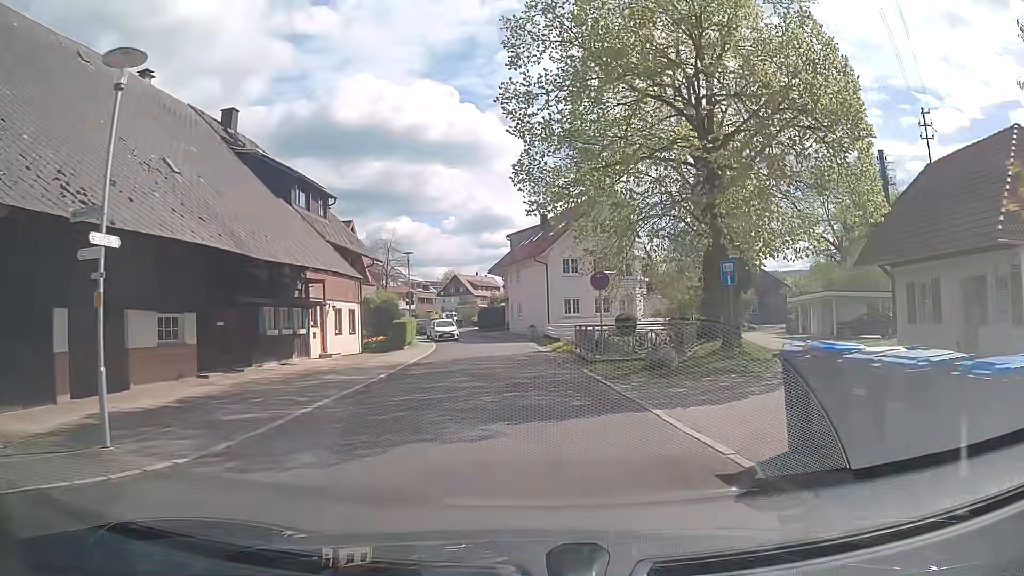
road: tertiary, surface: asphalt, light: Day
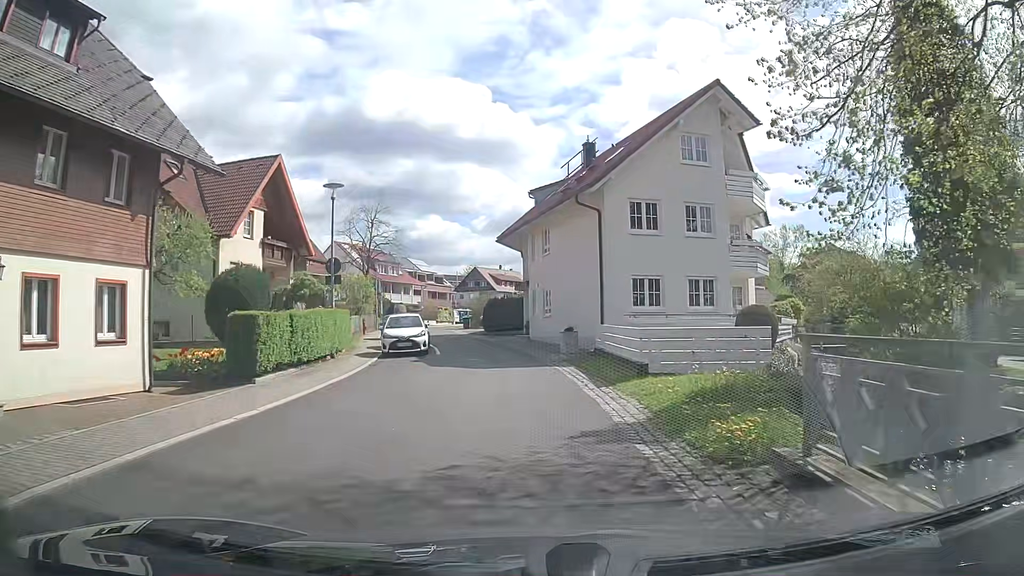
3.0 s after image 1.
(+0.1, +22.3) m; -2°
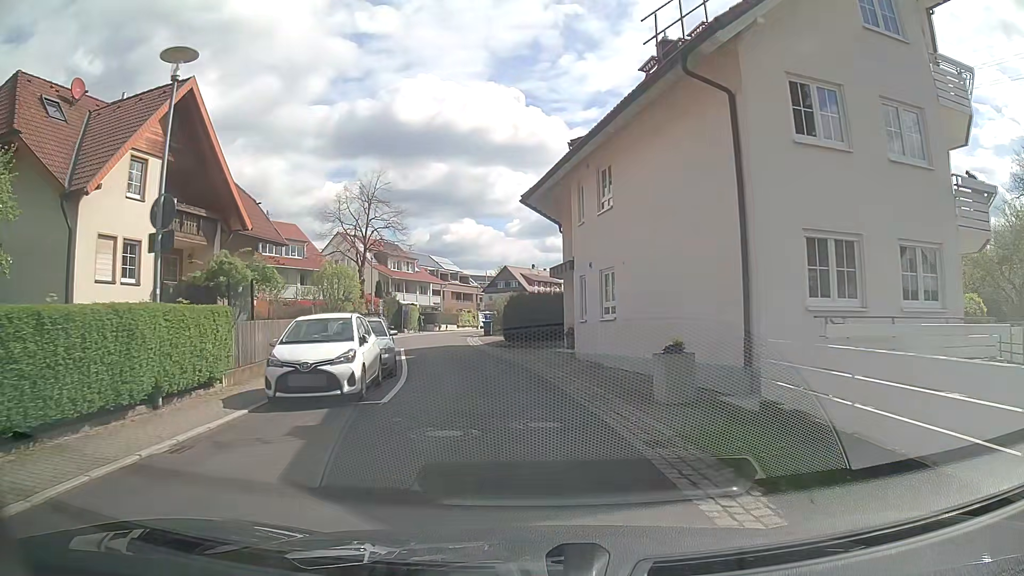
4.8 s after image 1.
(-0.2, +13.3) m; -2°
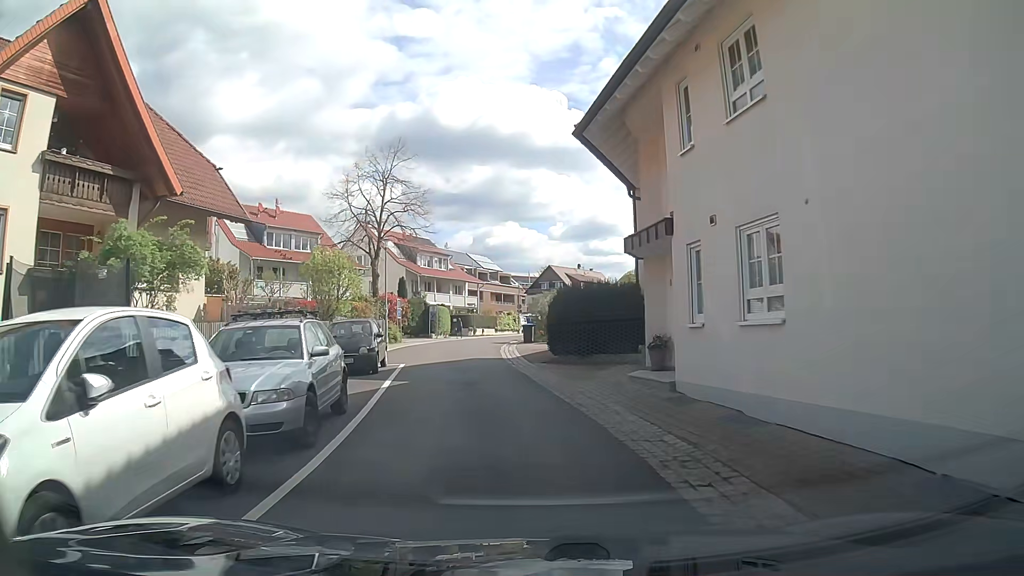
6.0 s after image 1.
(-0.4, +8.8) m; -4°
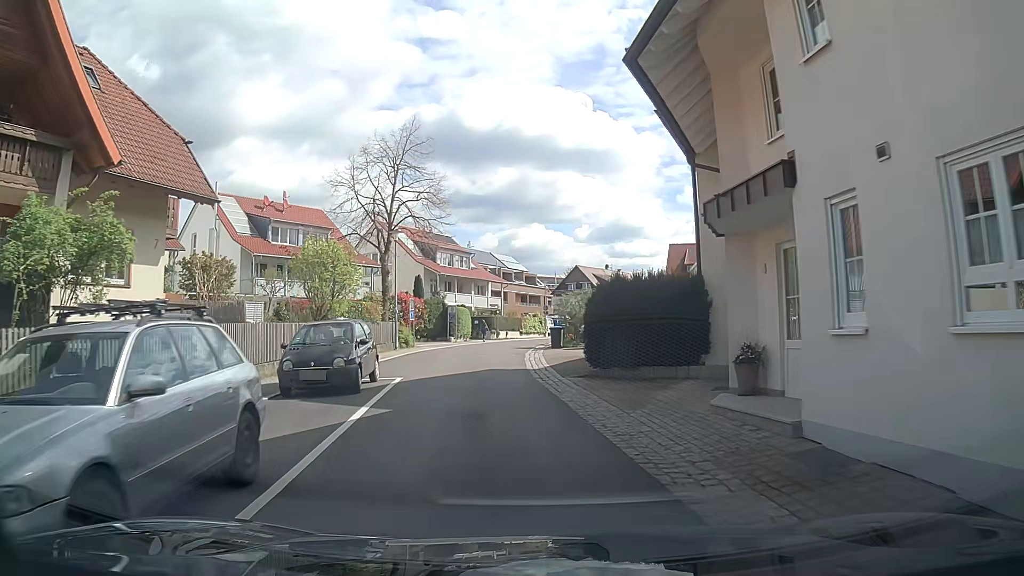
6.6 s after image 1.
(-0.1, +4.4) m; -1°
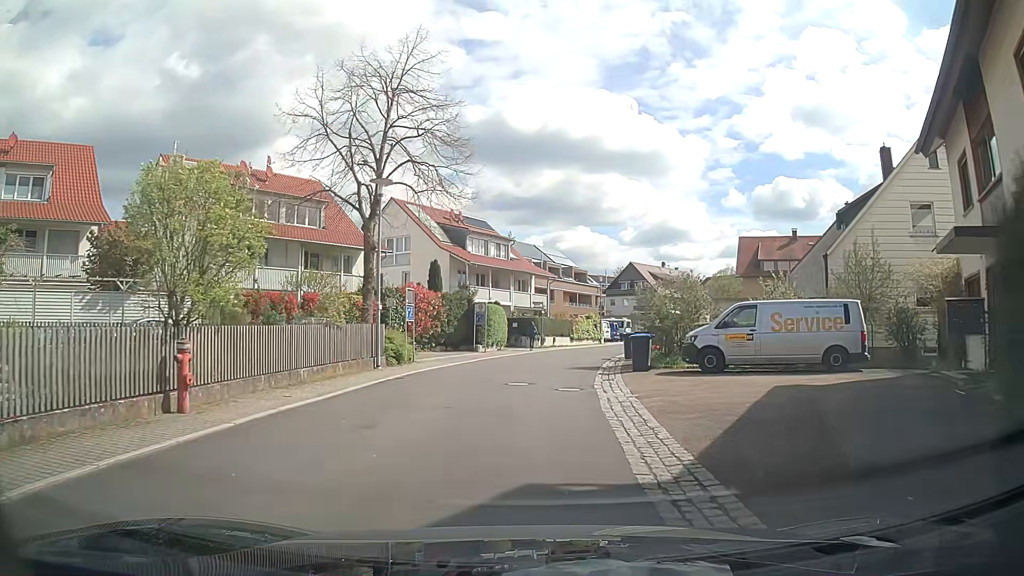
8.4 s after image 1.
(-0.8, +13.1) m; -6°
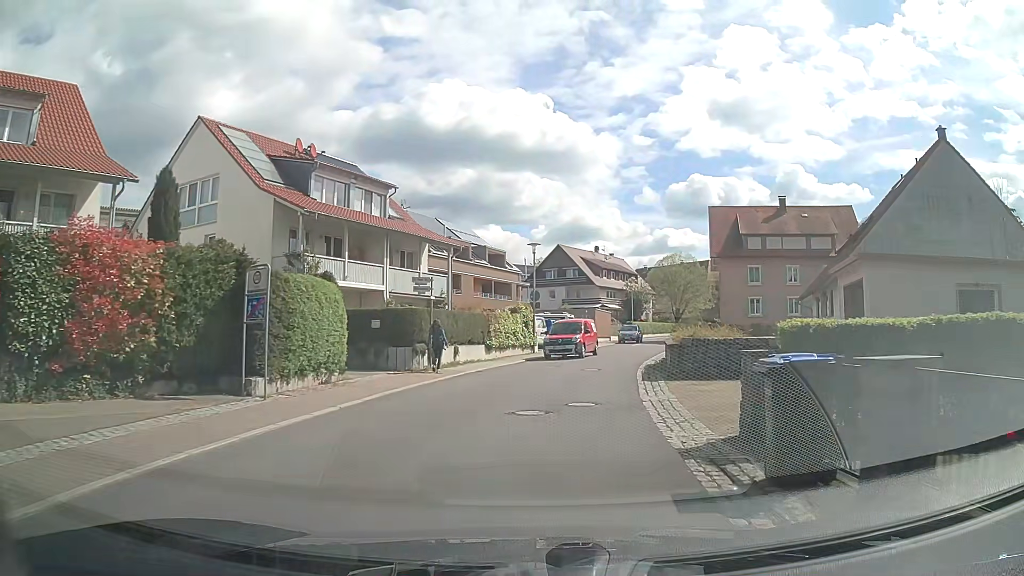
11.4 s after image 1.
(+1.2, +22.1) m; +8°
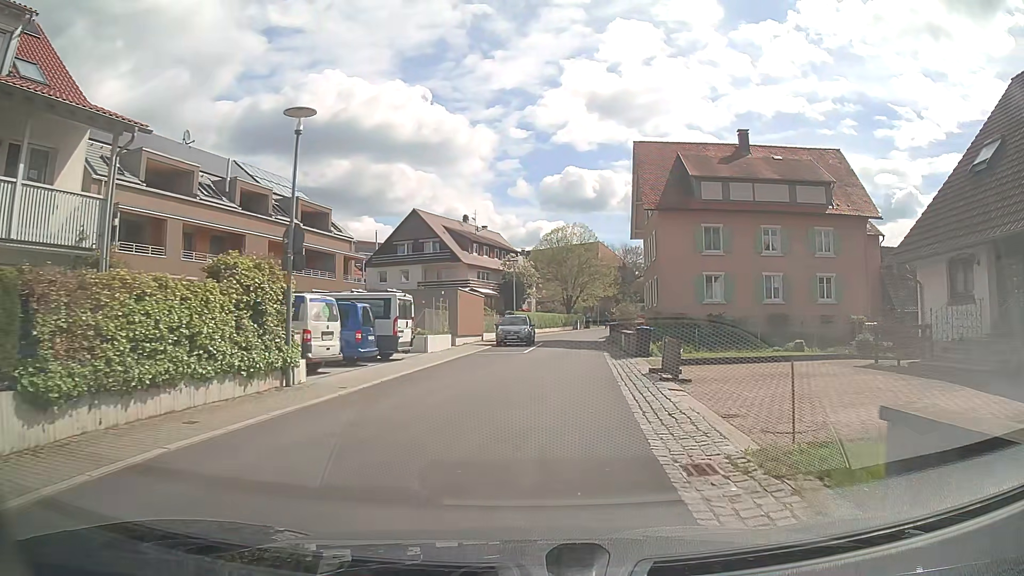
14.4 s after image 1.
(+2.3, +22.4) m; +11°
(0, +10) (+1, +20) (+2, +30) (+3, +40) (+4, +50) (+6, +60) (+8, +69) (+11, +79) (+14, +88) (+18, +98) m
